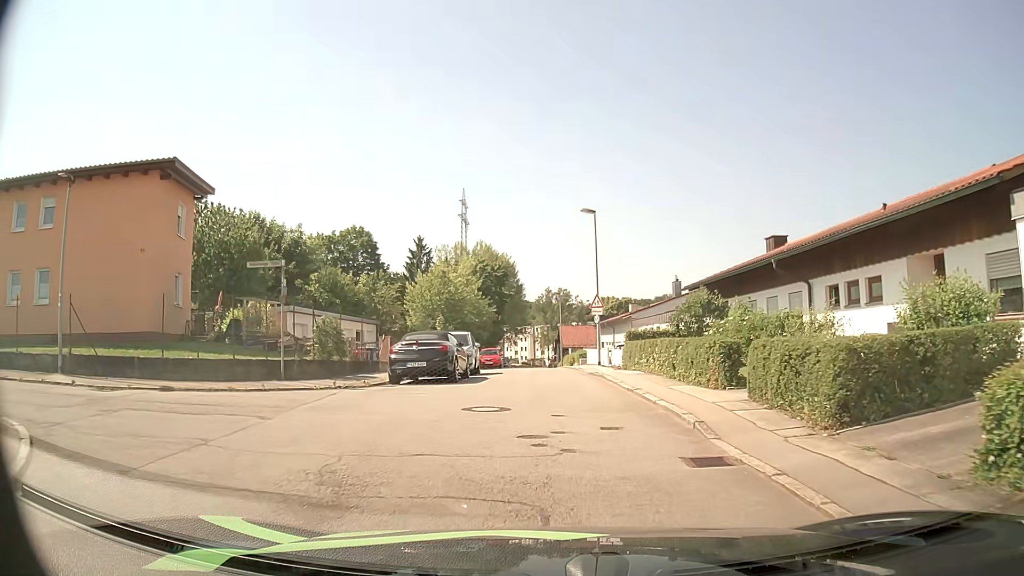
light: Day
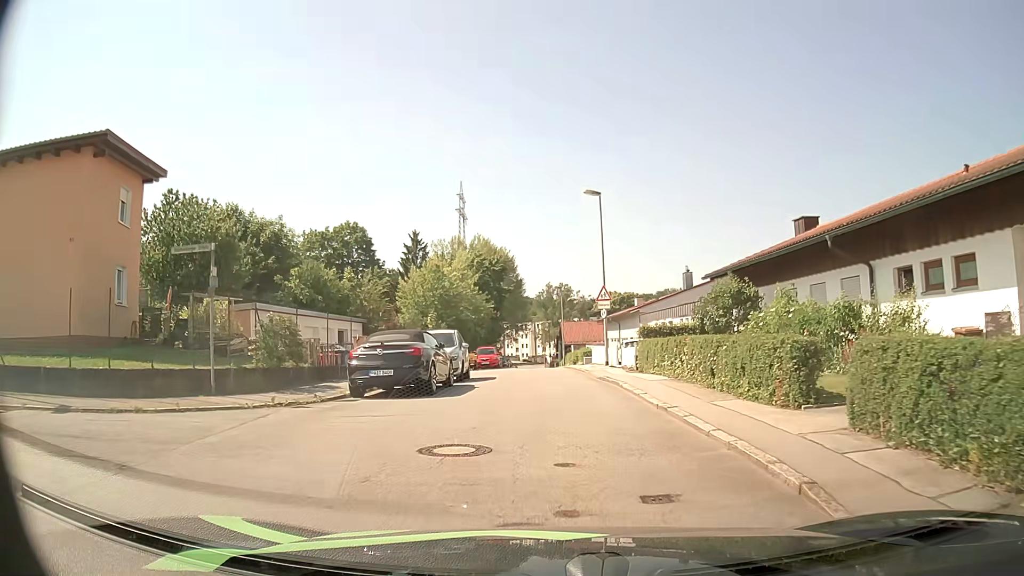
(+0.1, +3.9) m; +1°
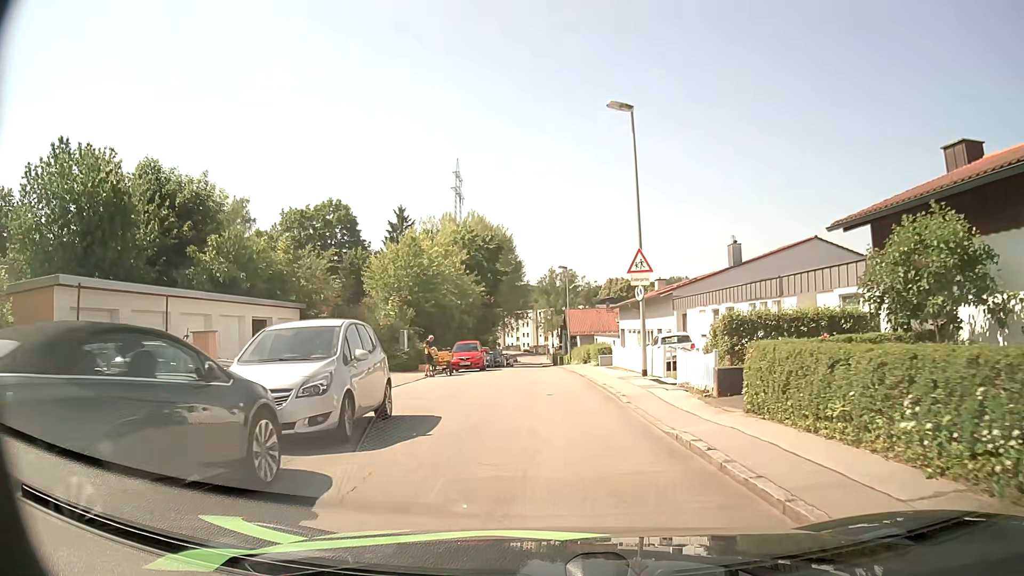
(-0.1, +11.6) m; -1°
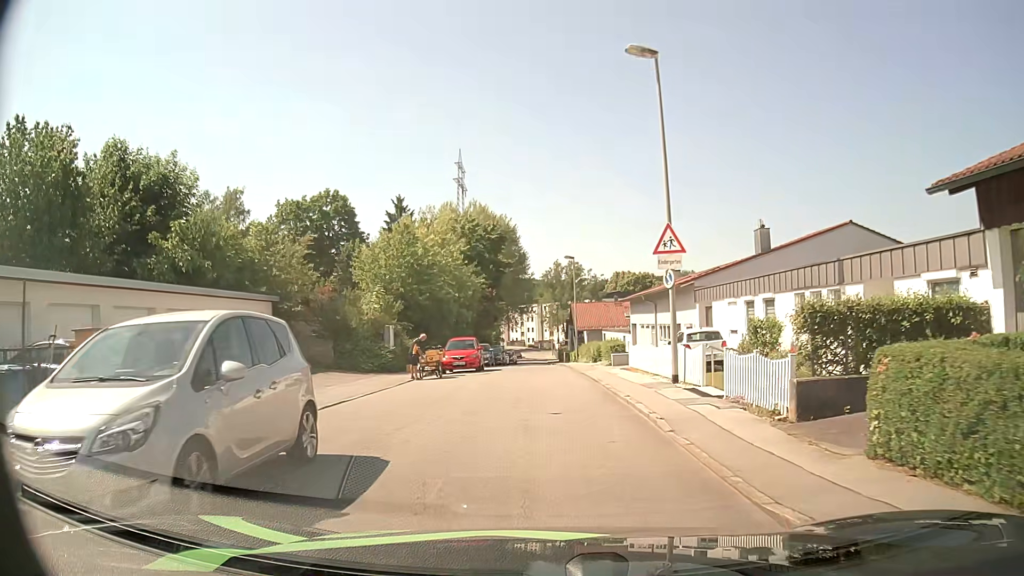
(0.0, +4.0) m; 0°
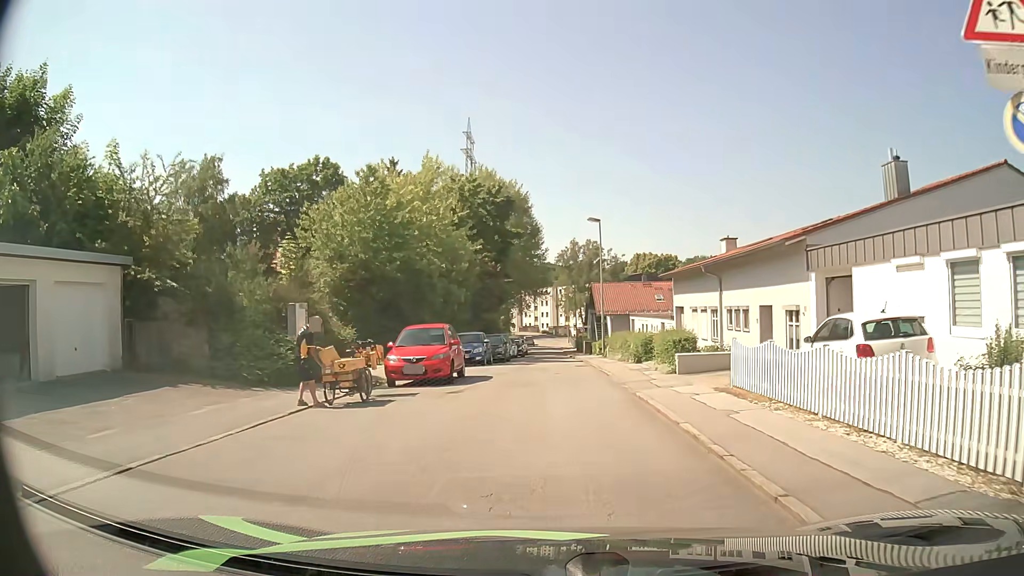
(-0.2, +12.0) m; -1°
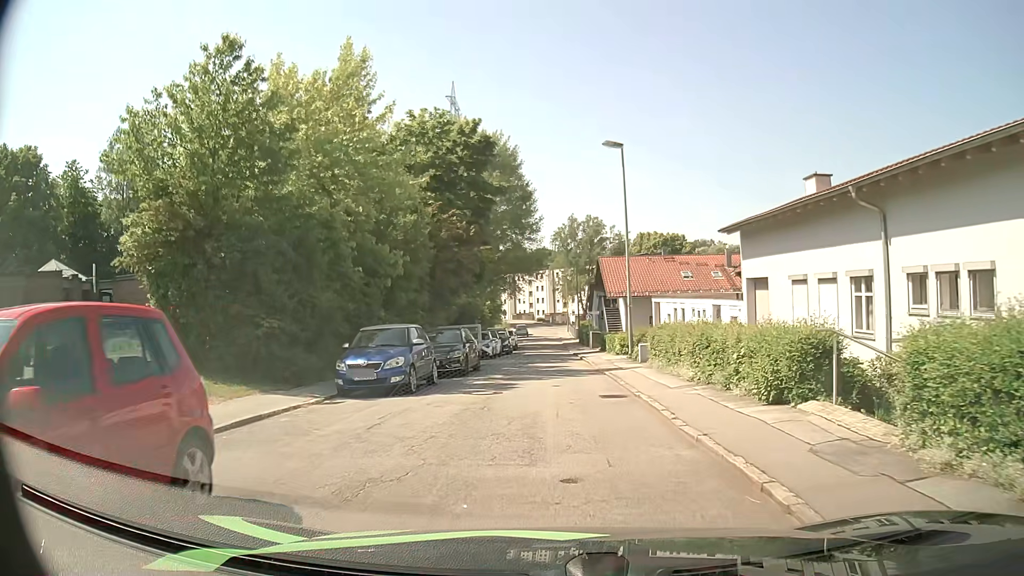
(0.0, +14.8) m; 0°
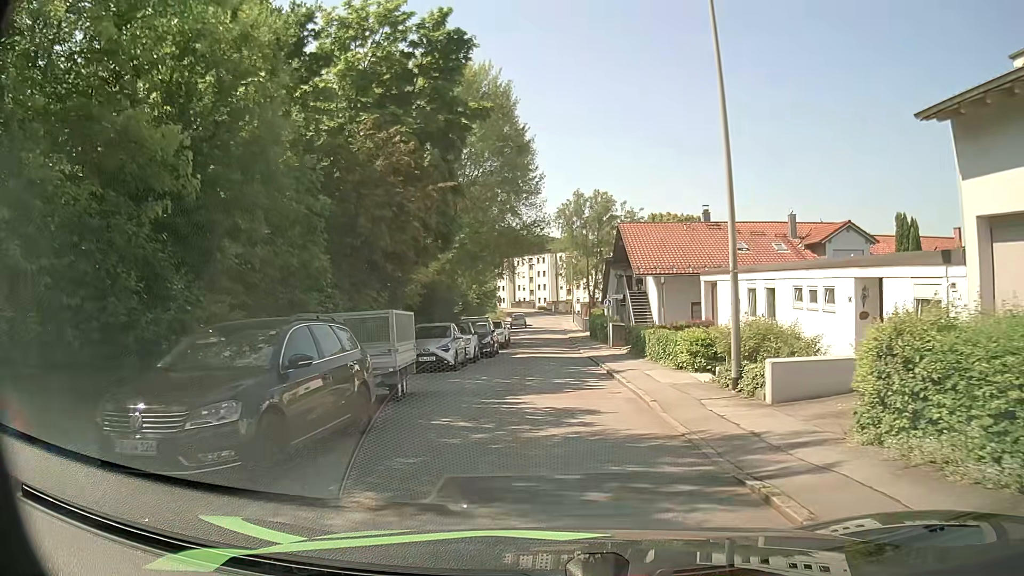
(0.0, +14.0) m; 0°
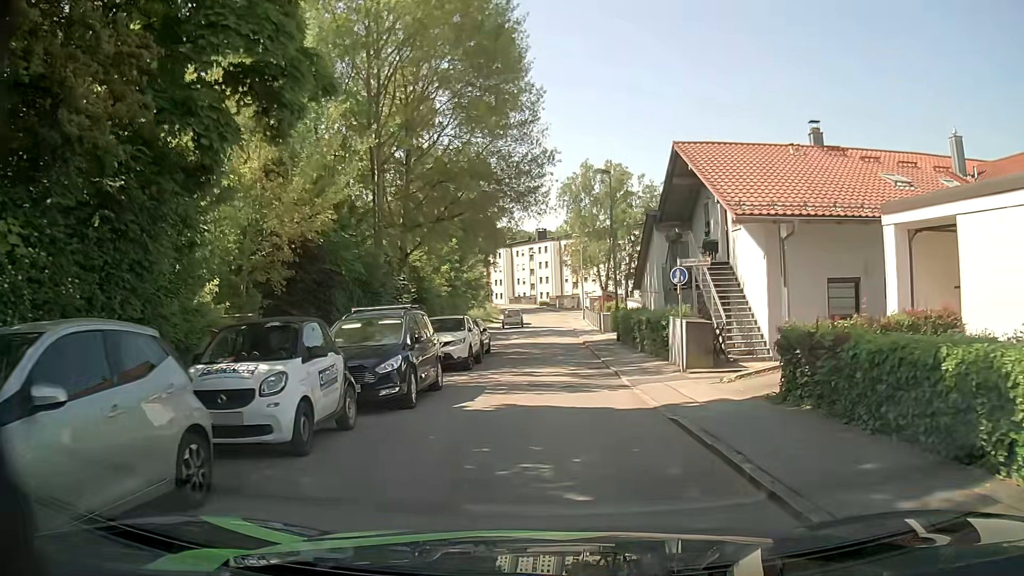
(-0.1, +17.8) m; -1°
(0, +10) (0, +20) (0, +30) (0, +40) (0, +50) (+1, +60) (+1, +70) (0, +80) (-1, +90) (-3, +100) m
